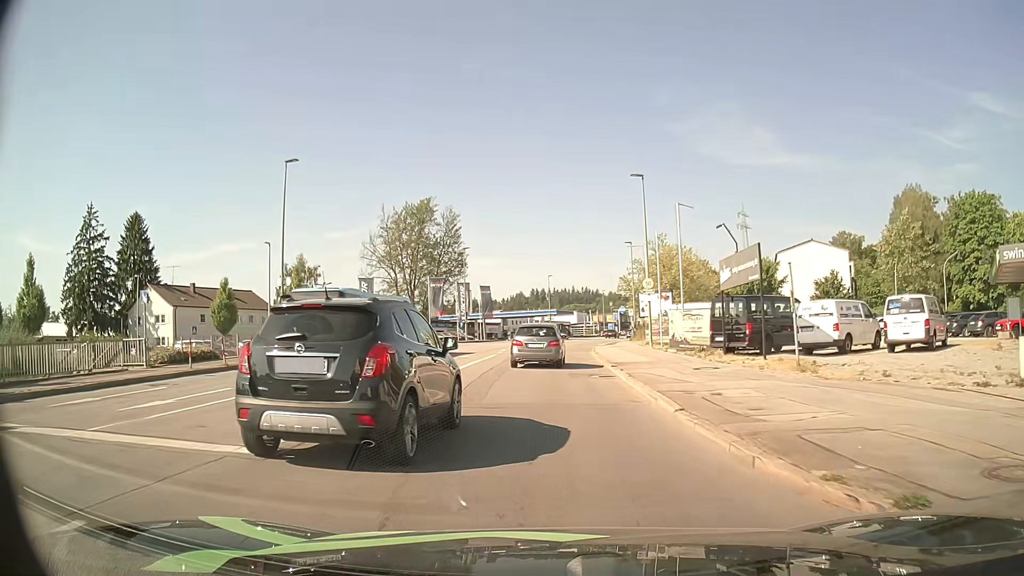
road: tertiary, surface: asphalt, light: Day
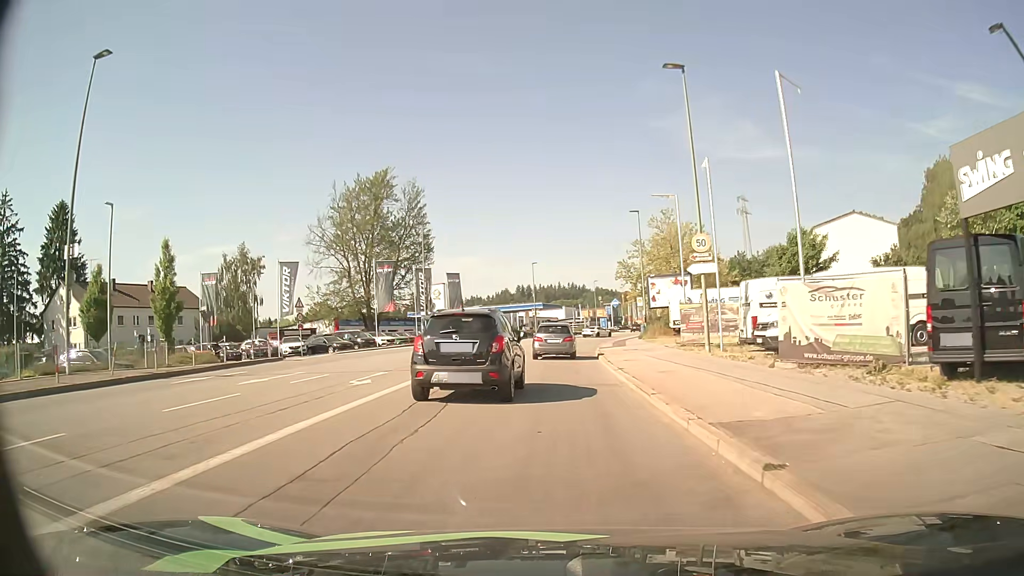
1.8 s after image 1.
(+0.1, +16.7) m; +1°
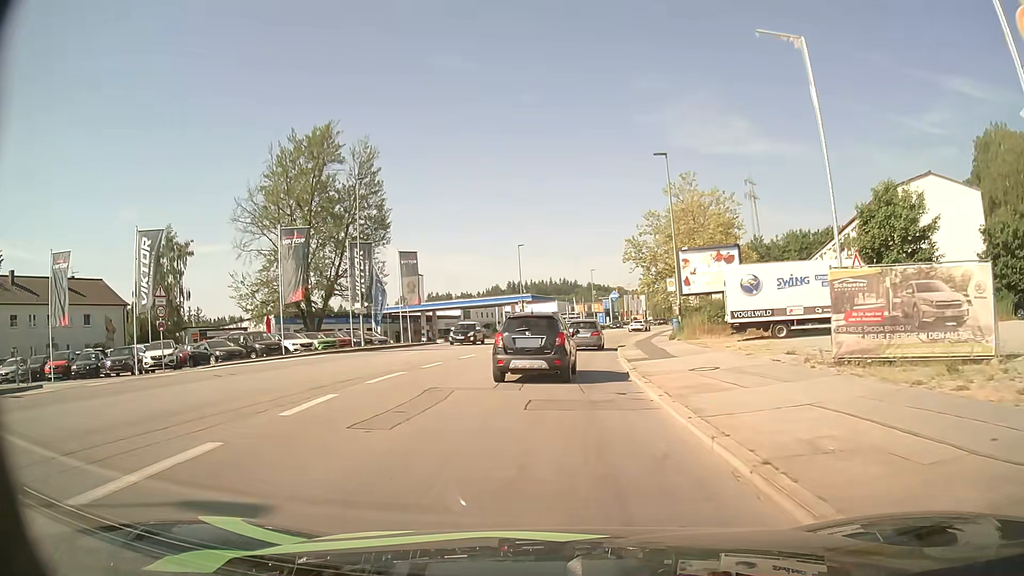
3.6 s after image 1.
(+0.1, +17.7) m; +1°
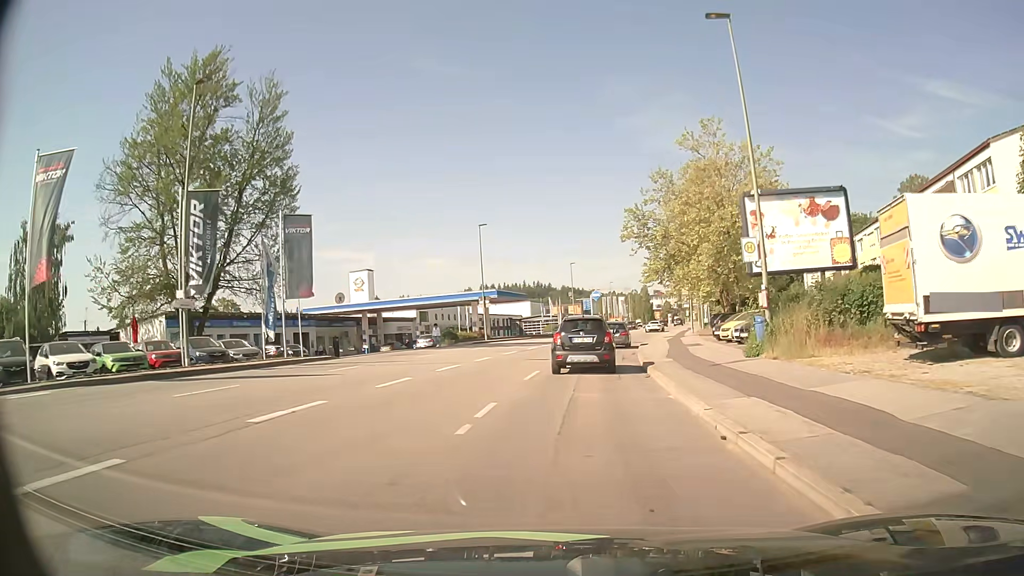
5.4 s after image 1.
(+0.2, +18.4) m; +2°
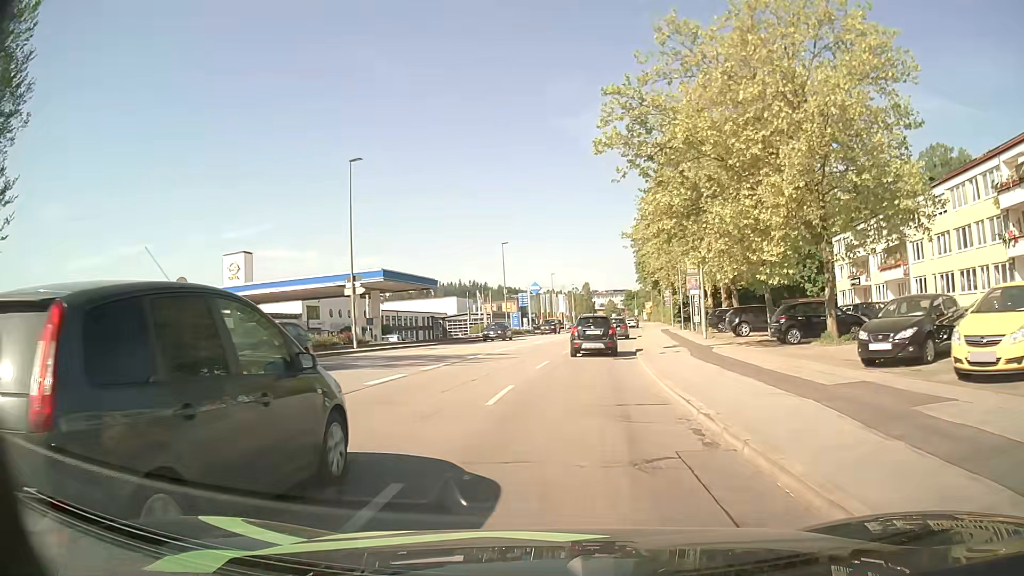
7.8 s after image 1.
(+1.3, +24.0) m; +5°
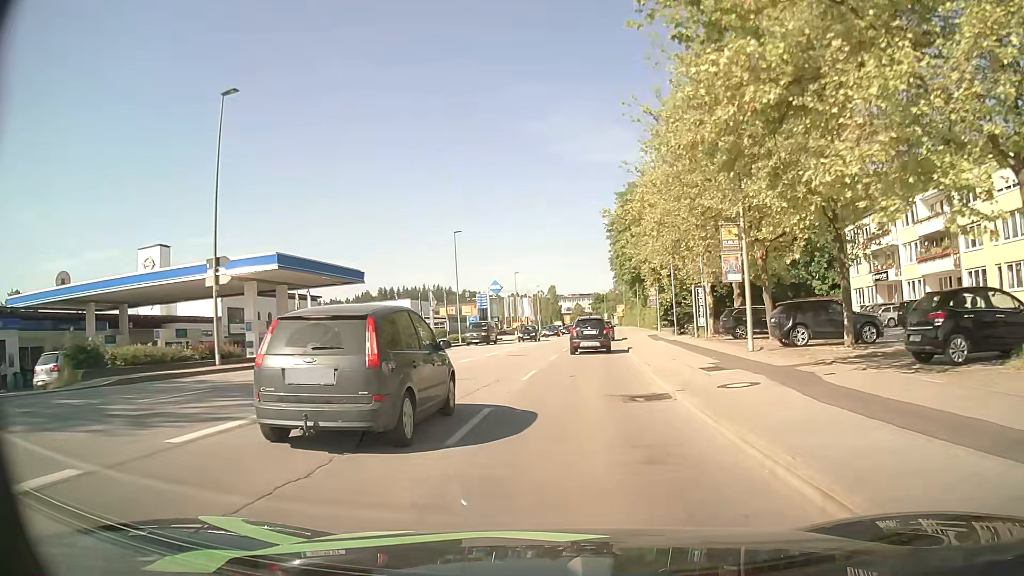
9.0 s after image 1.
(+0.3, +12.5) m; +3°
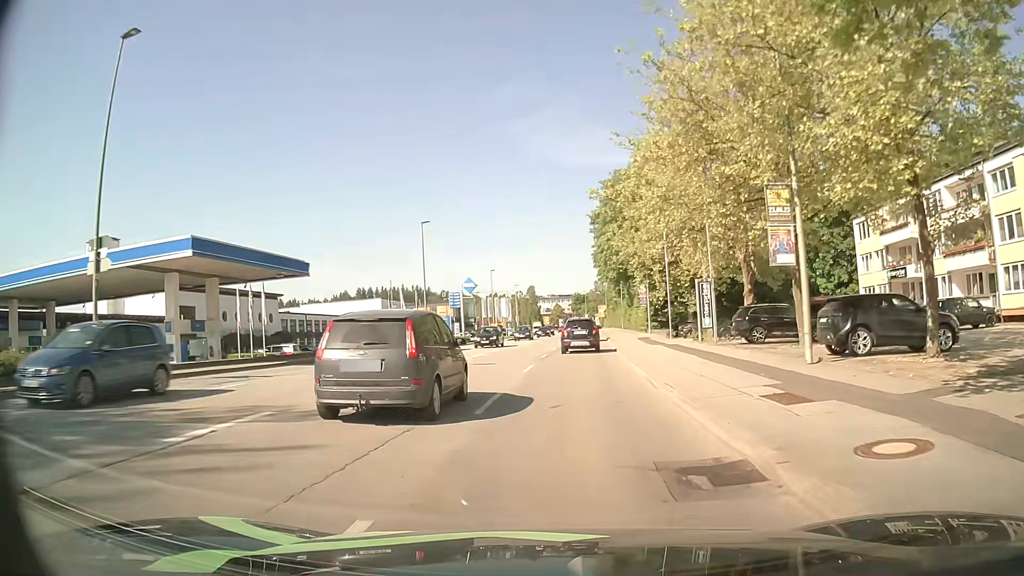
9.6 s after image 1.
(+0.1, +6.4) m; +2°
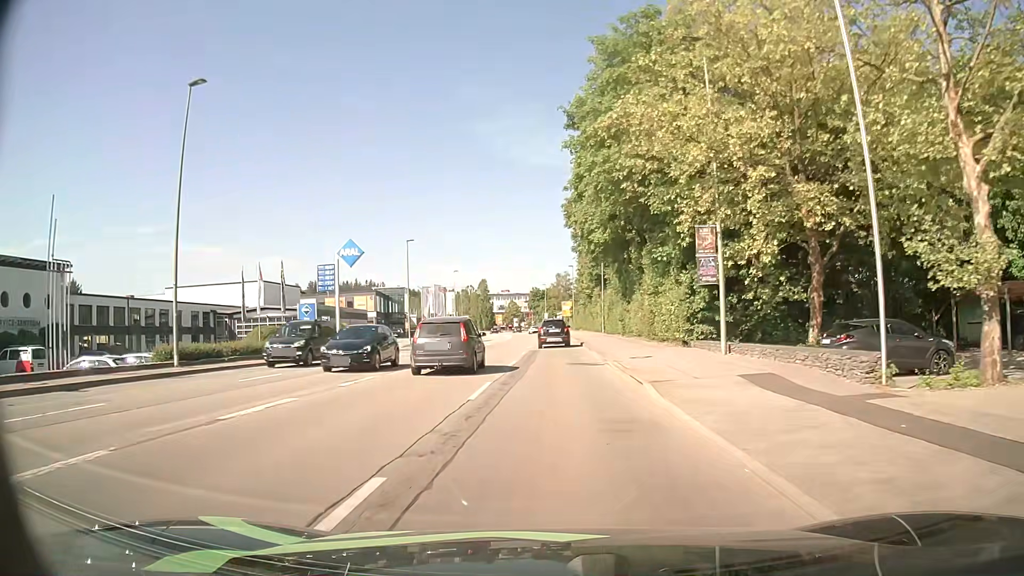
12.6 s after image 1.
(+1.3, +33.7) m; +4°
(0, +10) (0, +20) (0, +30) (0, +40) (0, +50) (0, +60) (0, +70) (-1, +80) (-1, +90) (-1, +100) m
